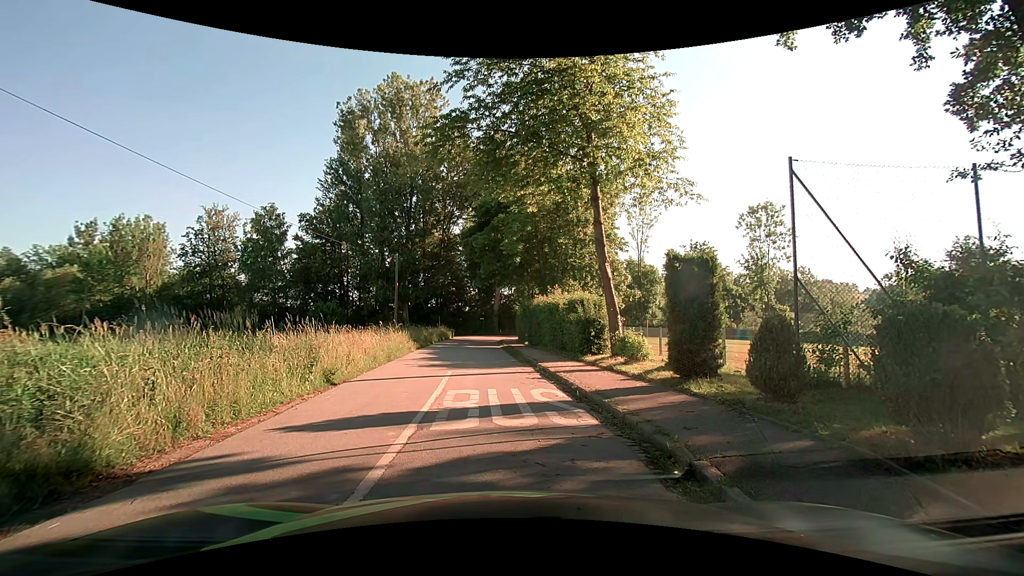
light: Day
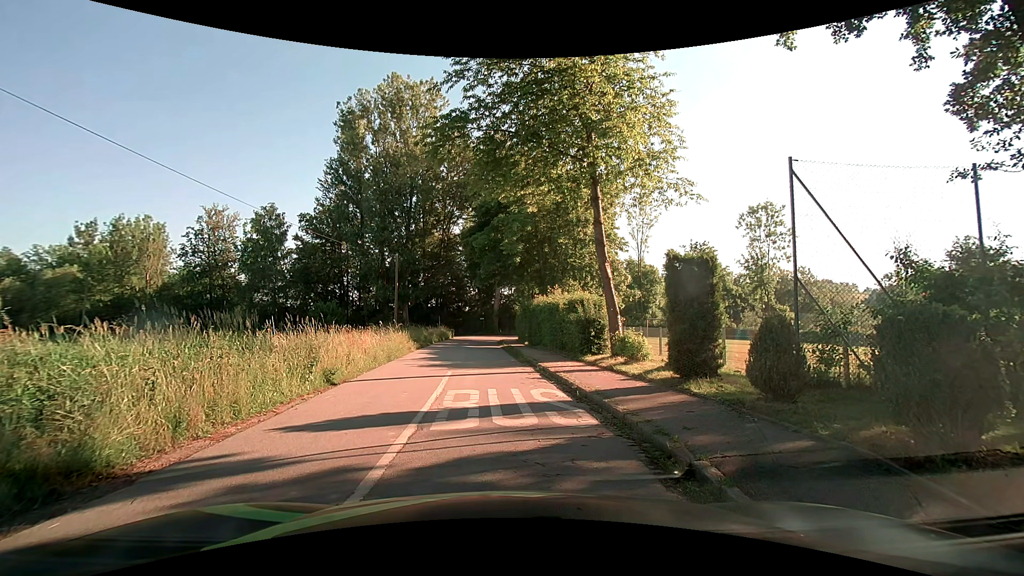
(0.0, 0.0) m; 0°
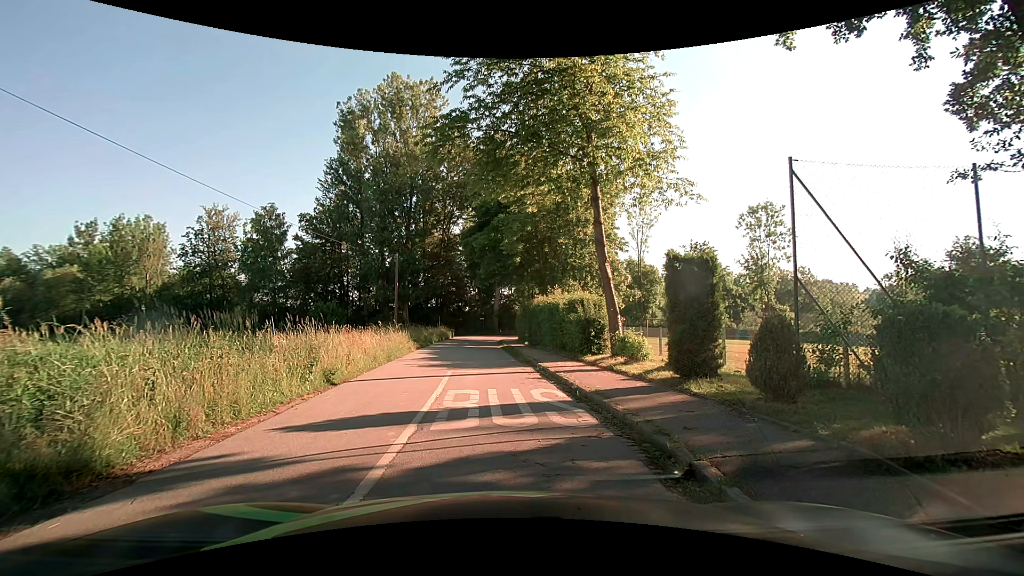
(0.0, 0.0) m; 0°
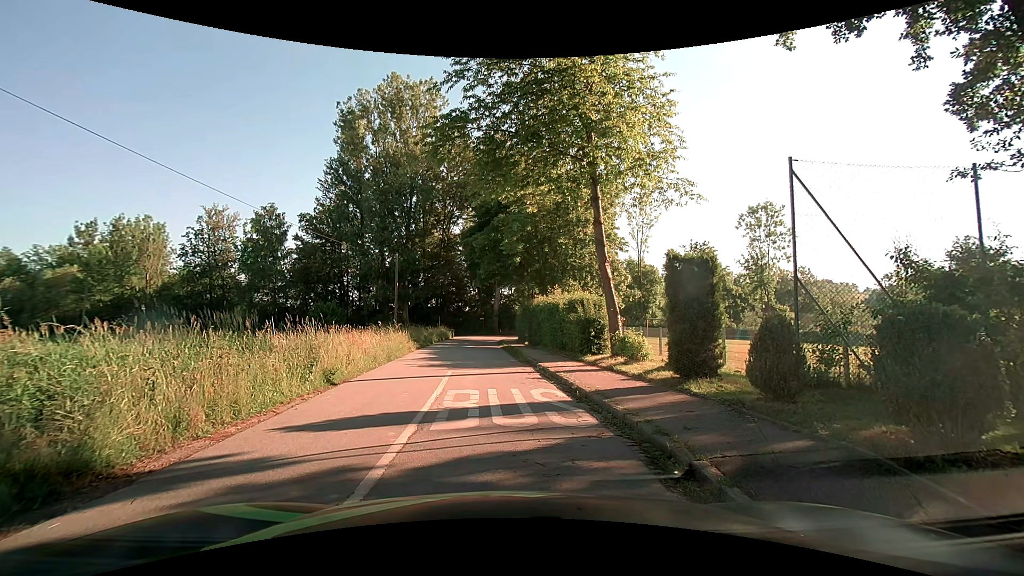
(0.0, 0.0) m; 0°
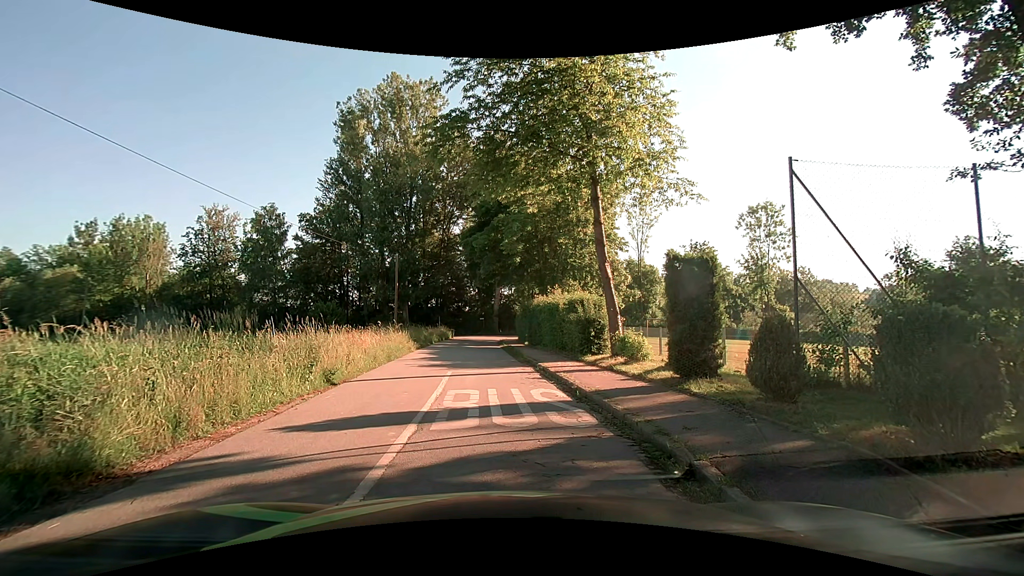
(0.0, 0.0) m; 0°
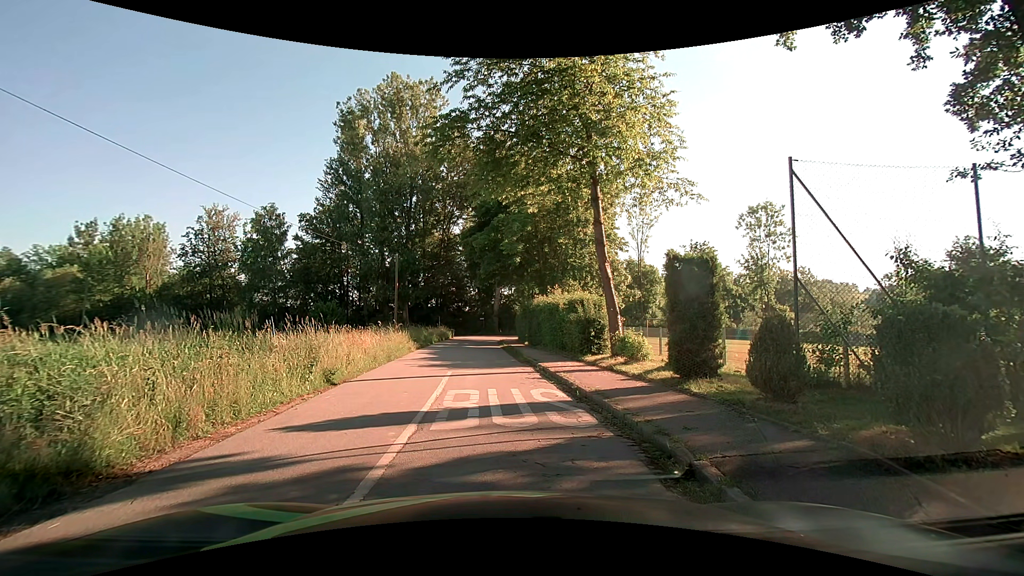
(0.0, 0.0) m; 0°
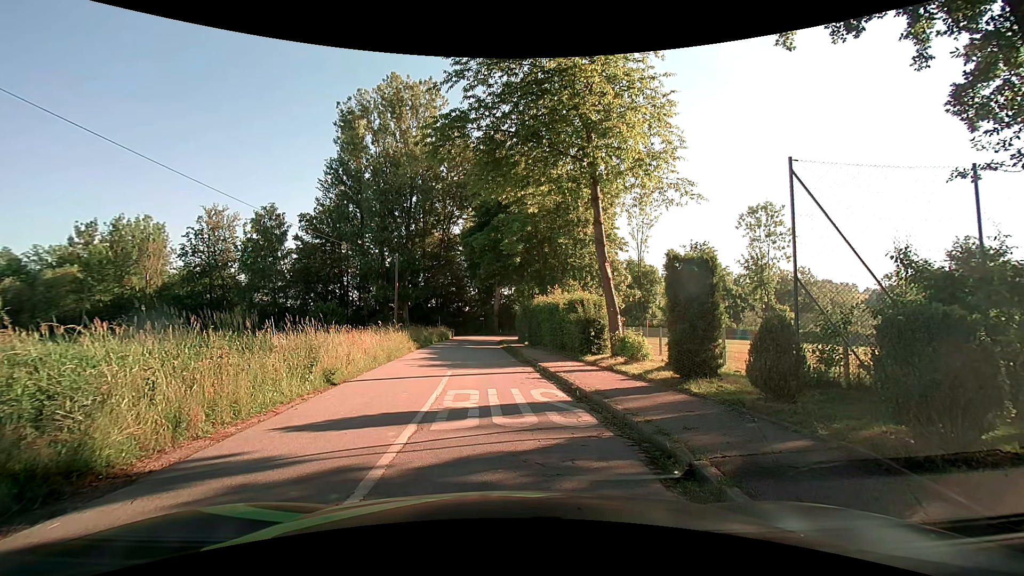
(0.0, 0.0) m; 0°
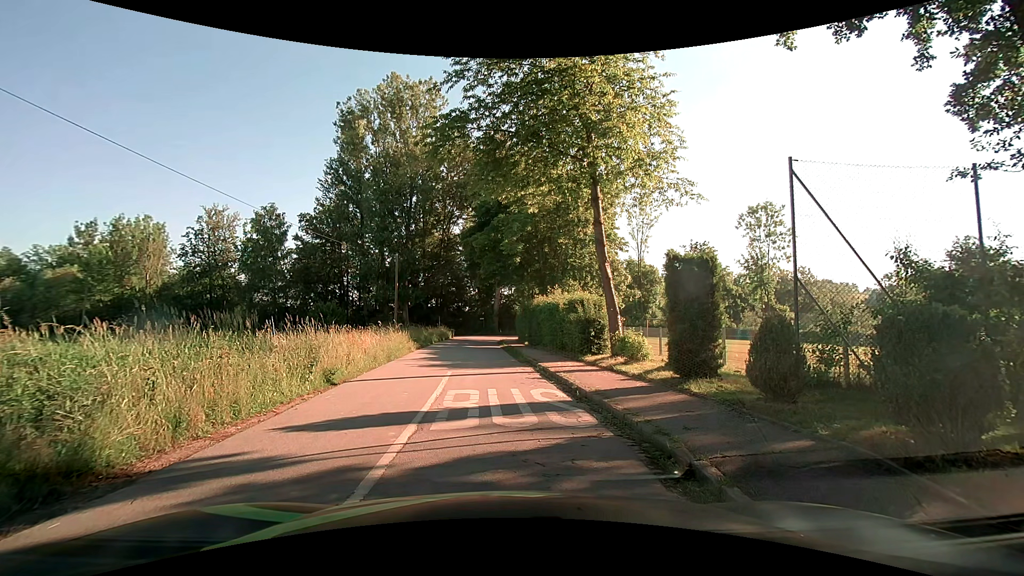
(0.0, 0.0) m; 0°
